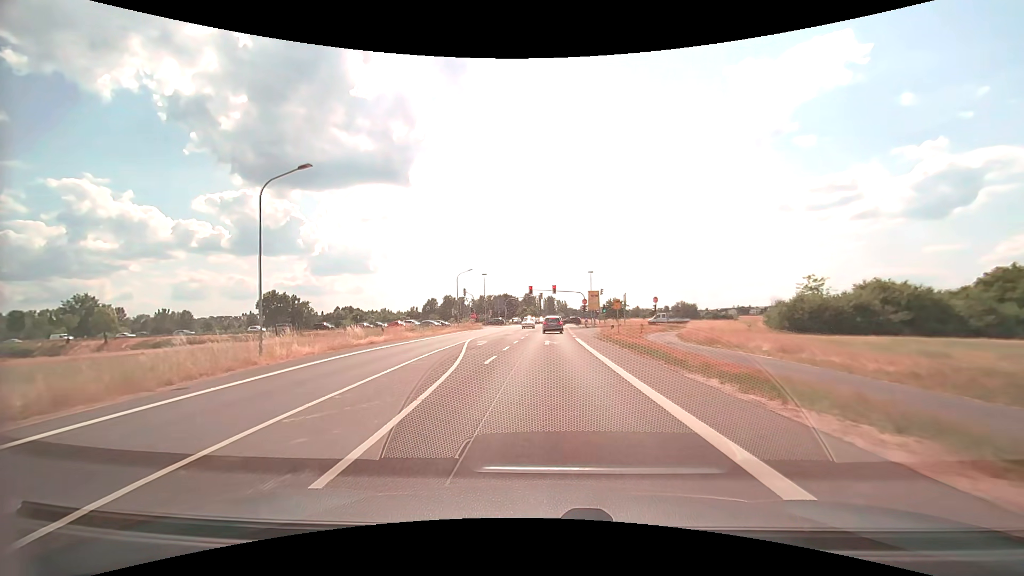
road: secondary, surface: asphalt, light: Day
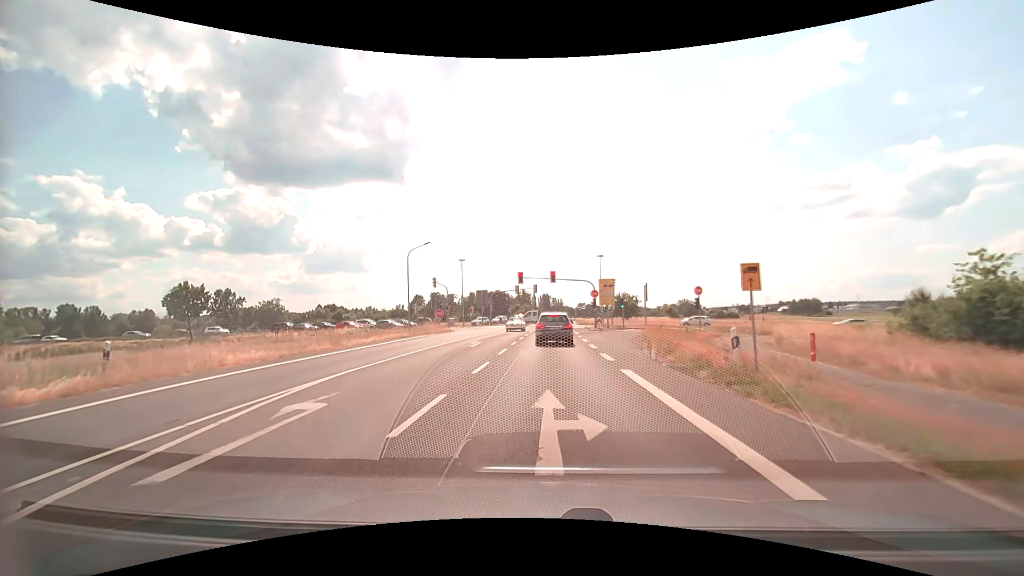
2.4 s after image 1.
(0.0, +21.1) m; +1°
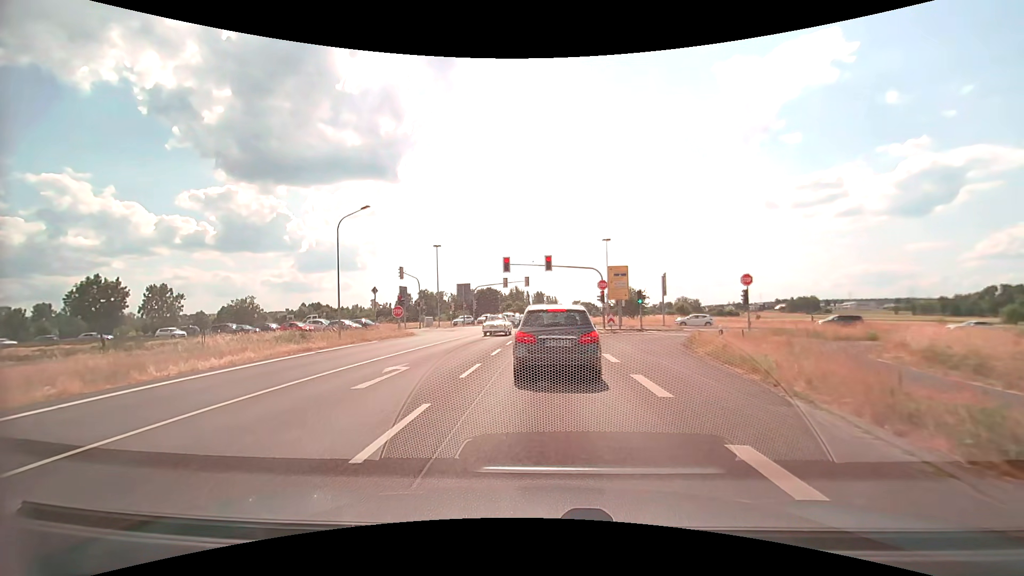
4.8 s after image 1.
(0.0, +12.8) m; +1°
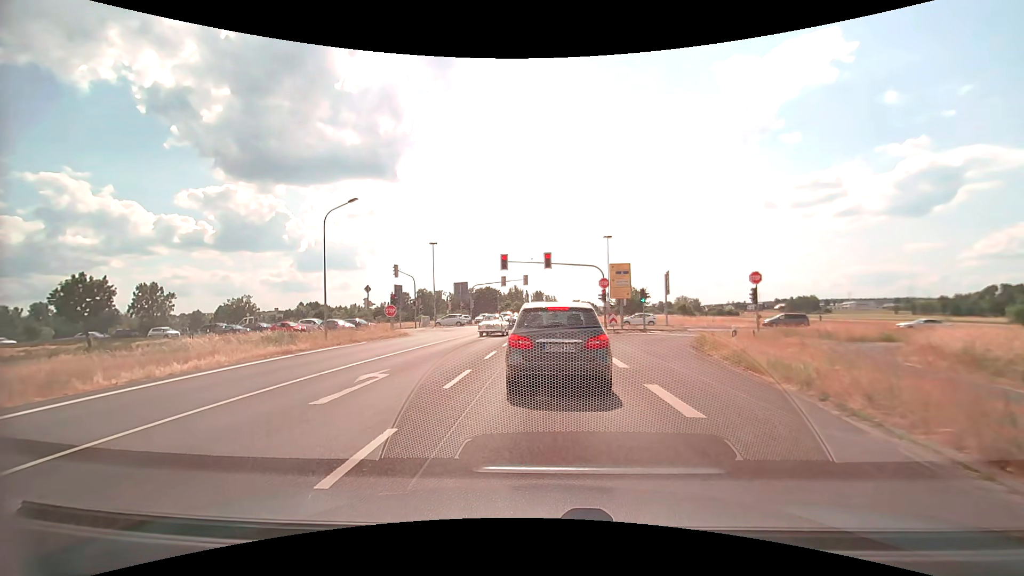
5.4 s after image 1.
(0.0, +1.6) m; 0°
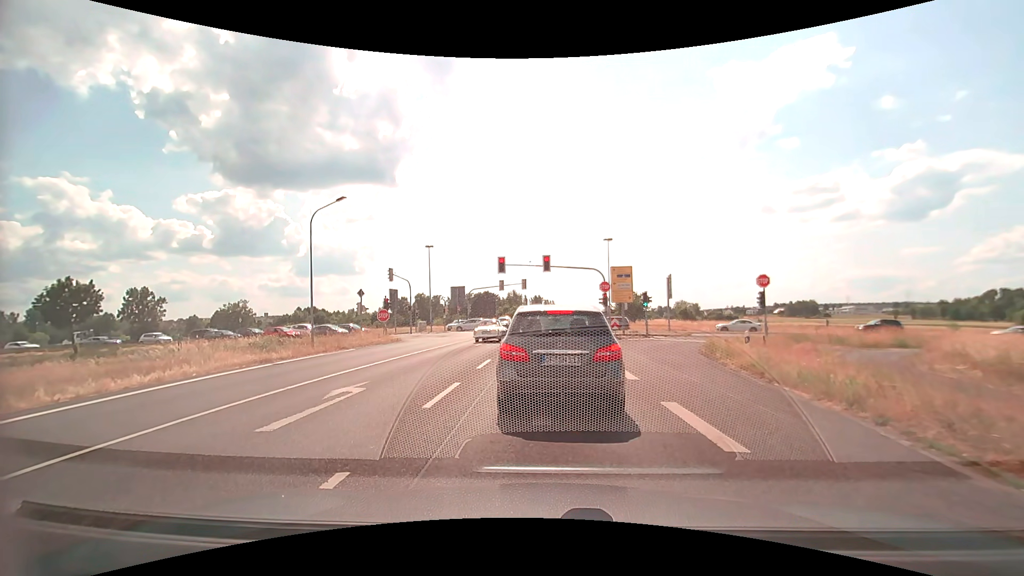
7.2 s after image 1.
(0.0, +1.4) m; 0°
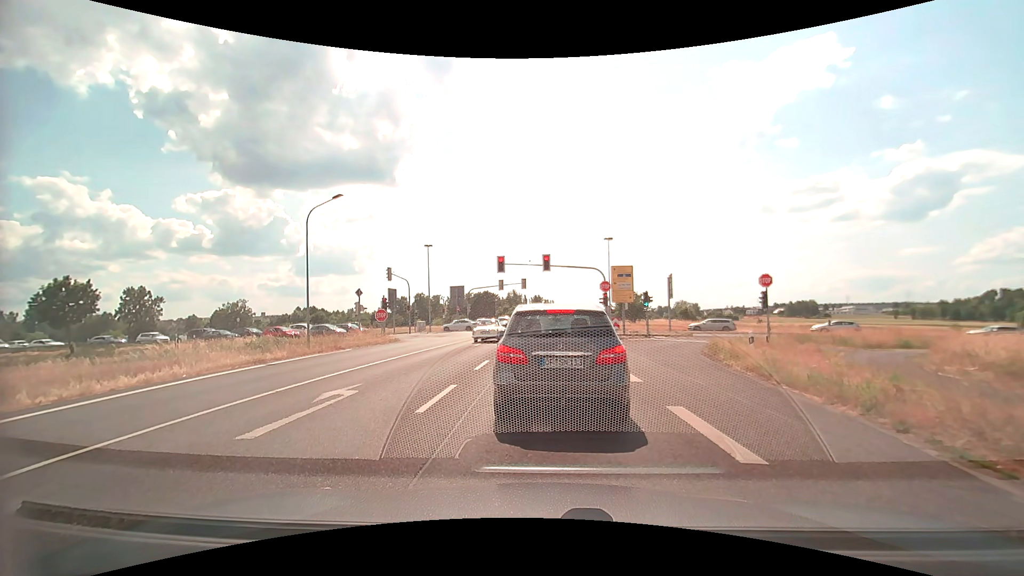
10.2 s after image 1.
(0.0, +0.5) m; 0°
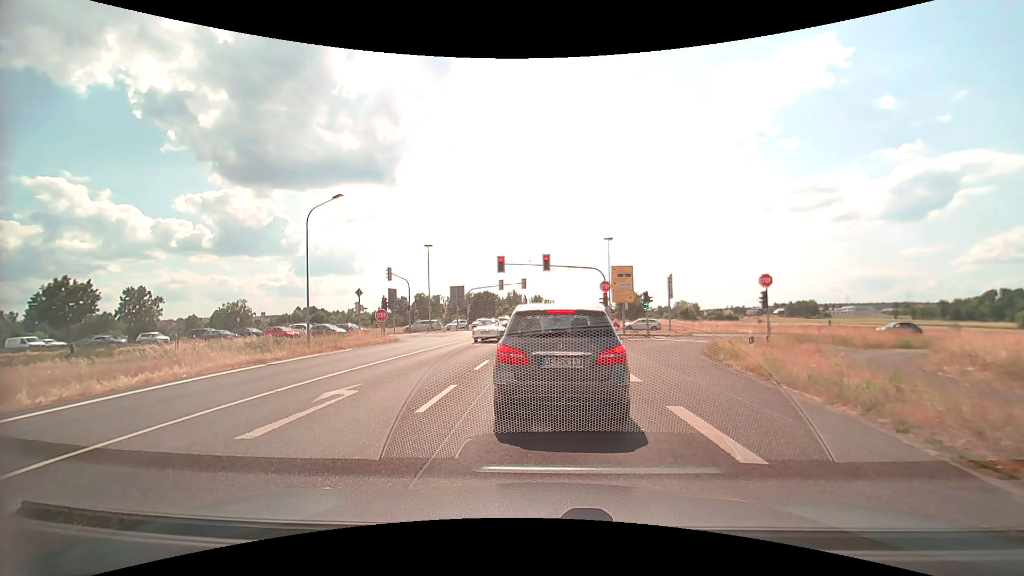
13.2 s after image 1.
(0.0, 0.0) m; 0°
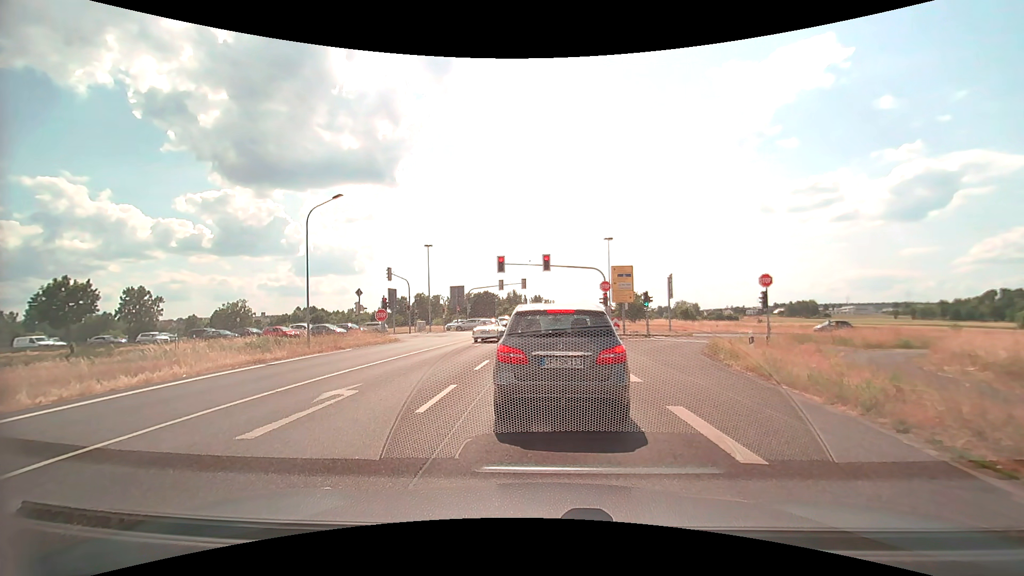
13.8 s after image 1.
(0.0, 0.0) m; 0°
(0, +10) (0, +20) (0, +30) (+1, +40) (+1, +50) (+2, +60) (+2, +70) (+2, +80) (+3, +90) (+4, +100) m
